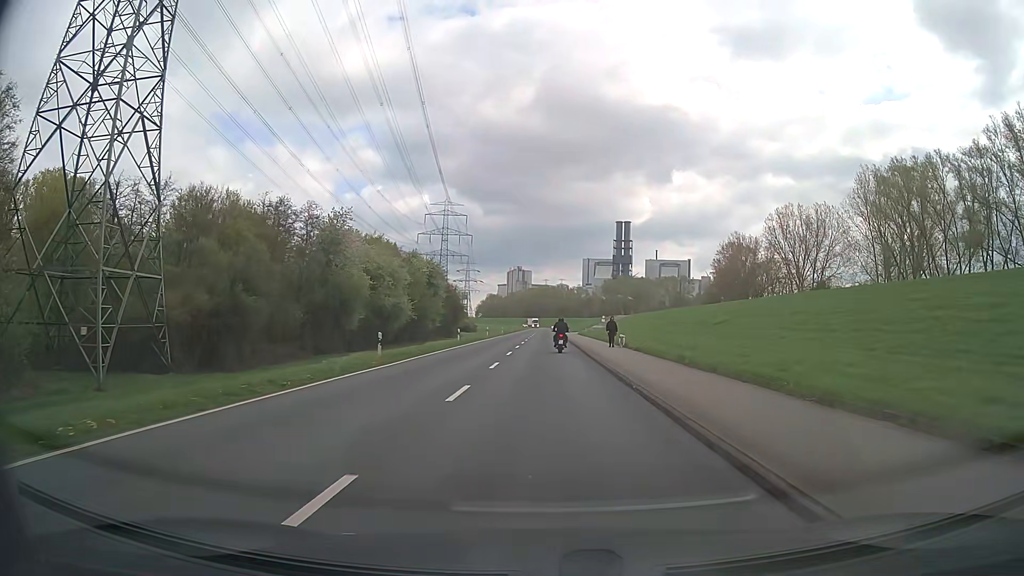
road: secondary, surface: asphalt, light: Day
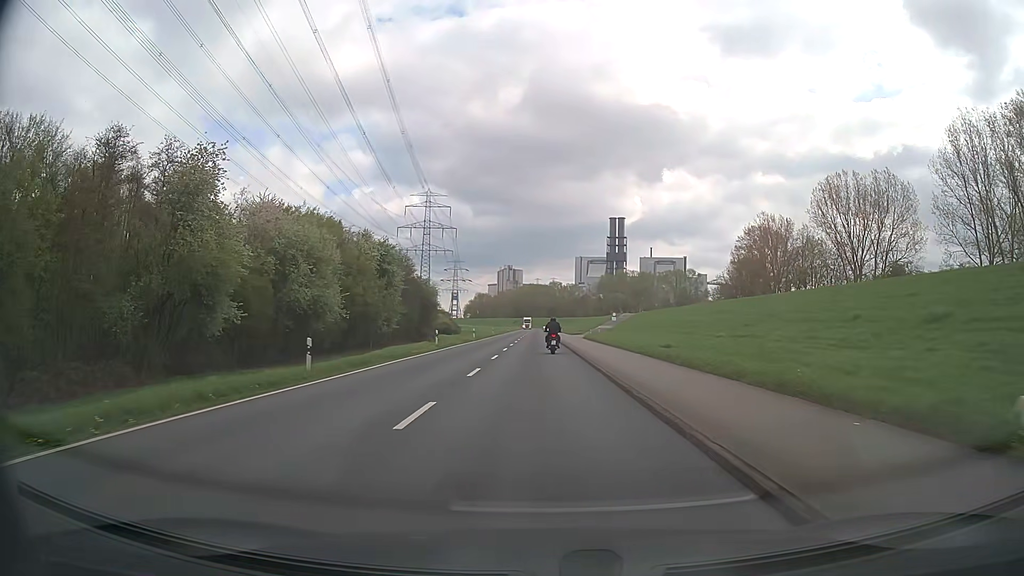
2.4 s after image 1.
(+0.4, +30.1) m; +1°
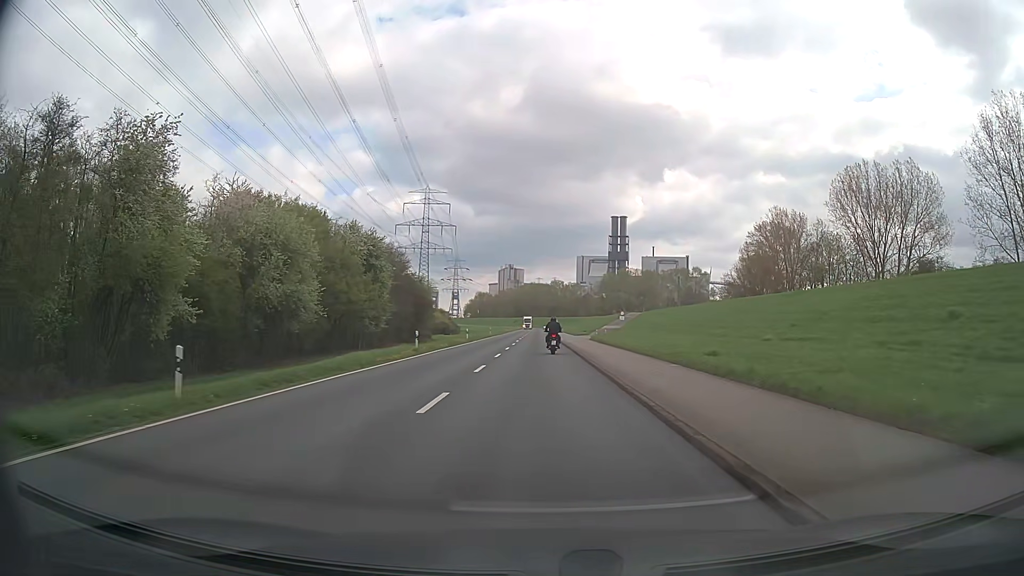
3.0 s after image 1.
(0.0, +7.3) m; 0°
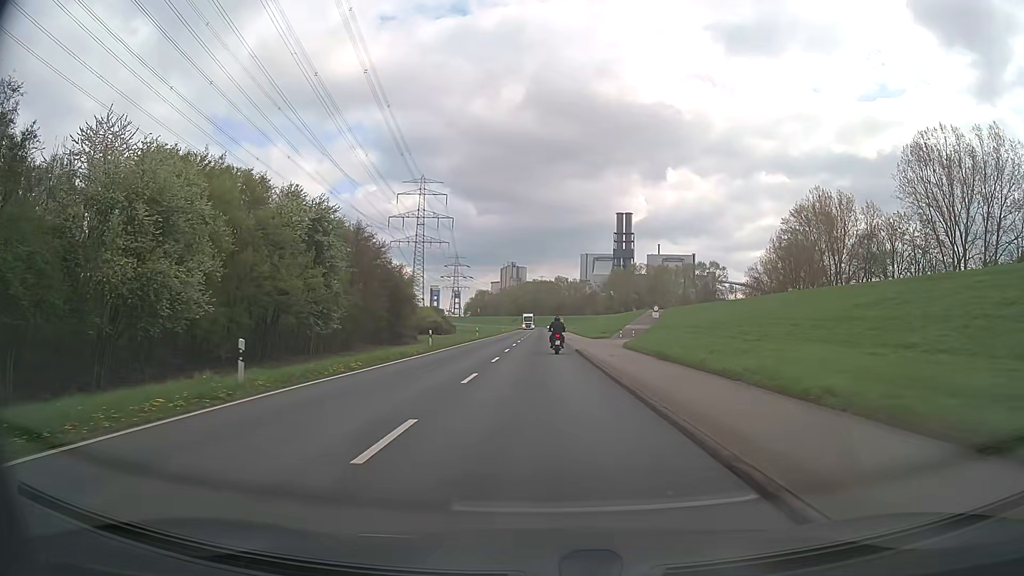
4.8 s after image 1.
(0.0, +21.7) m; 0°
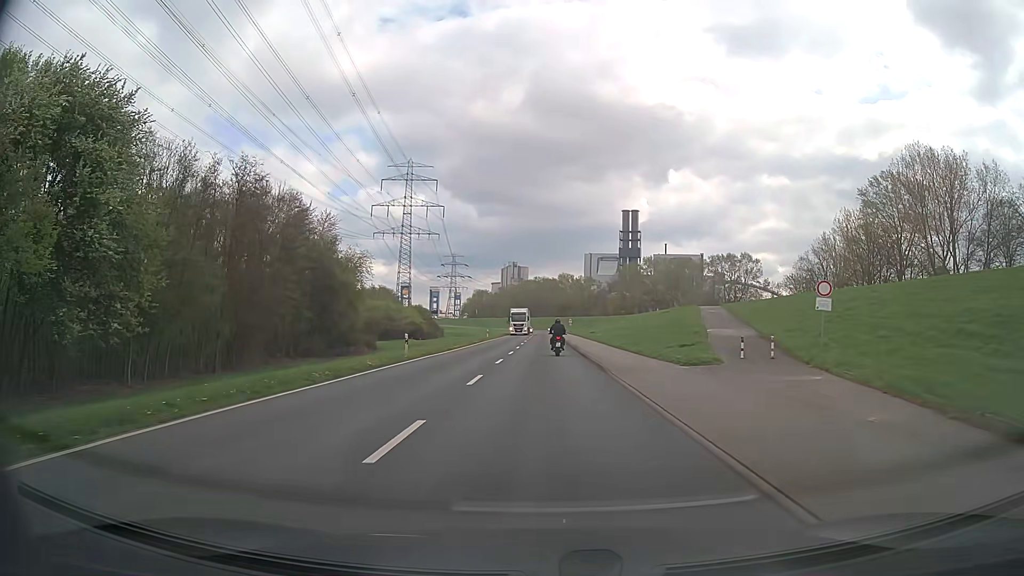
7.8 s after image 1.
(0.0, +35.7) m; 0°
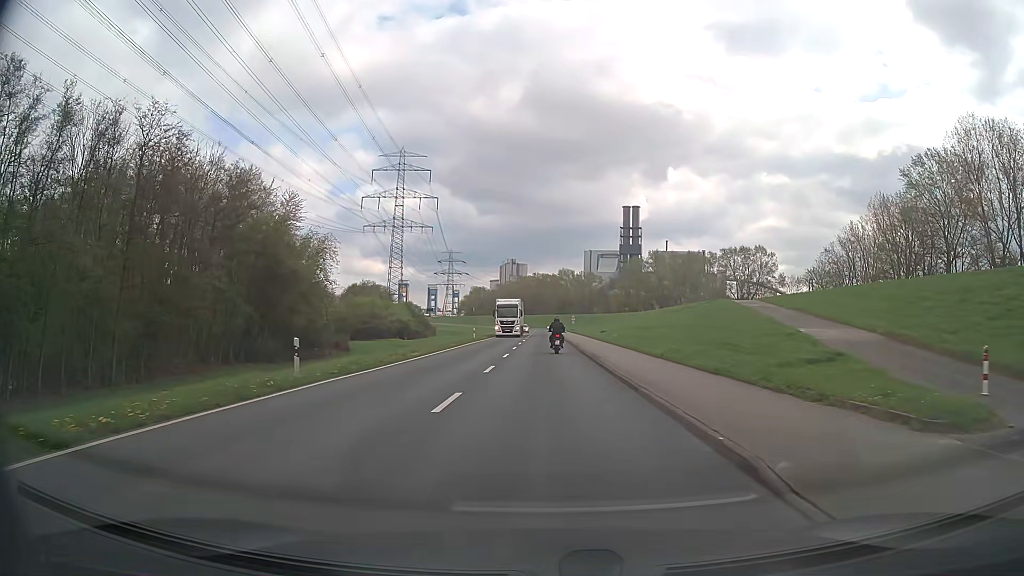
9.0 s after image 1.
(0.0, +14.2) m; 0°
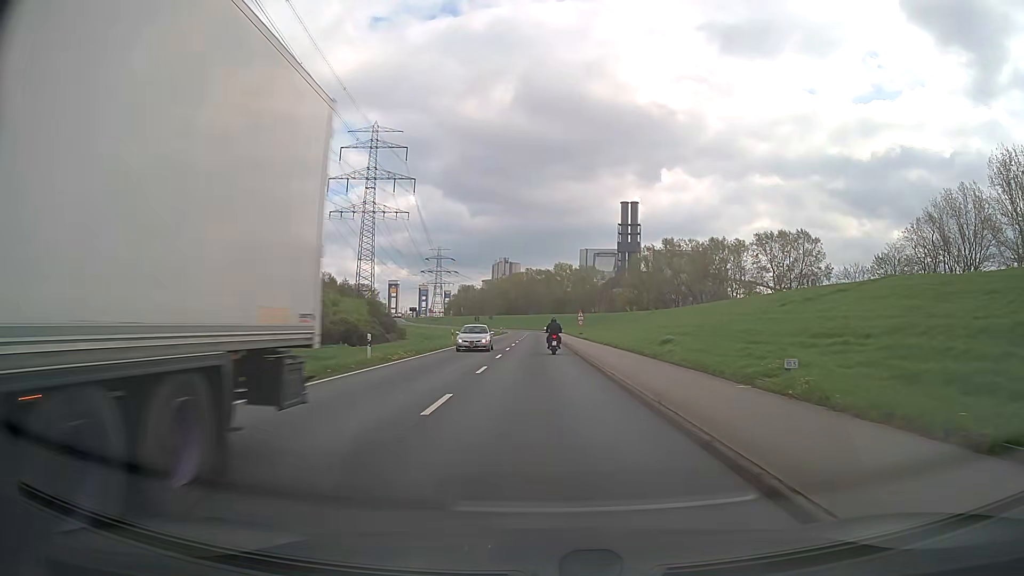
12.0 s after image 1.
(+0.1, +36.1) m; 0°
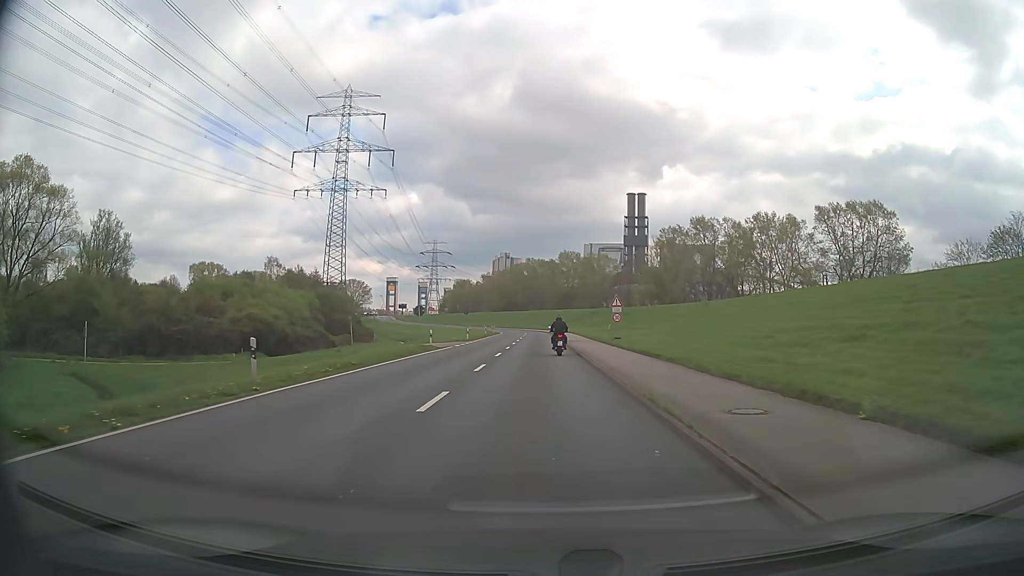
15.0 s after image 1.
(0.0, +35.5) m; 0°
(0, +10) (0, +20) (0, +30) (0, +40) (0, +50) (0, +60) (0, +70) (0, +80) (0, +90) (-1, +100) m
